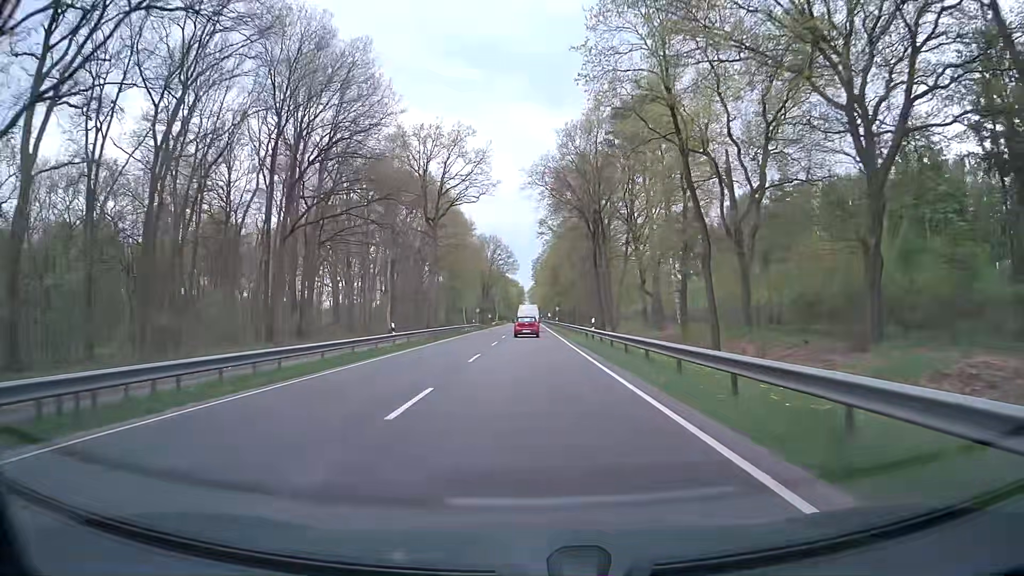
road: primary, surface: asphalt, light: Day
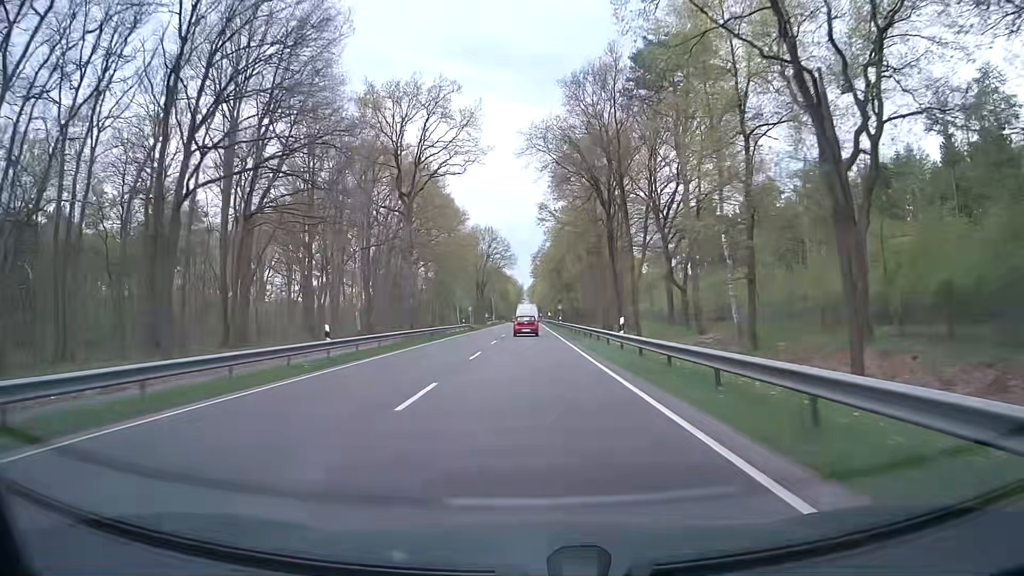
(+0.1, +11.3) m; 0°
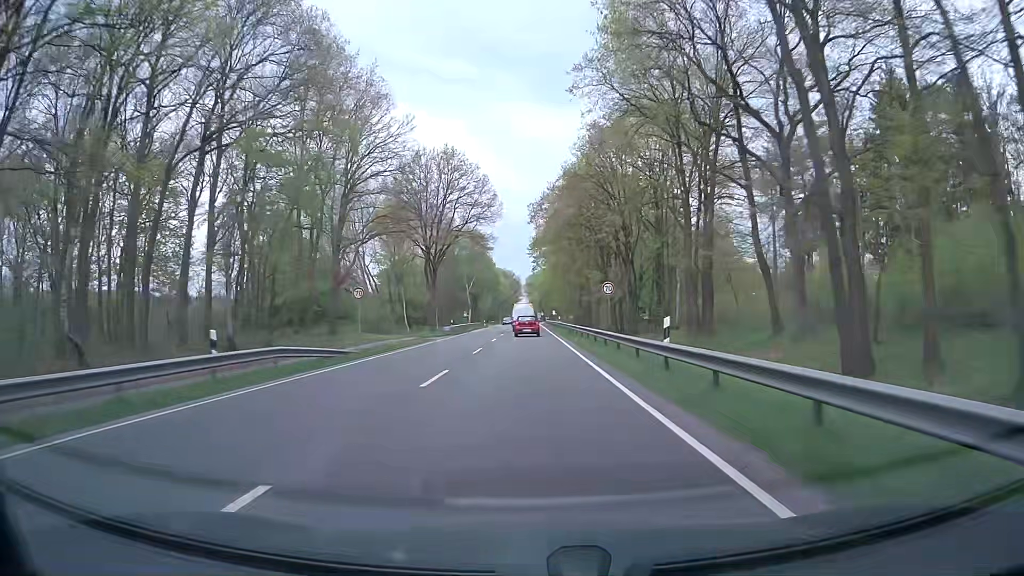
(+0.4, +56.9) m; +1°
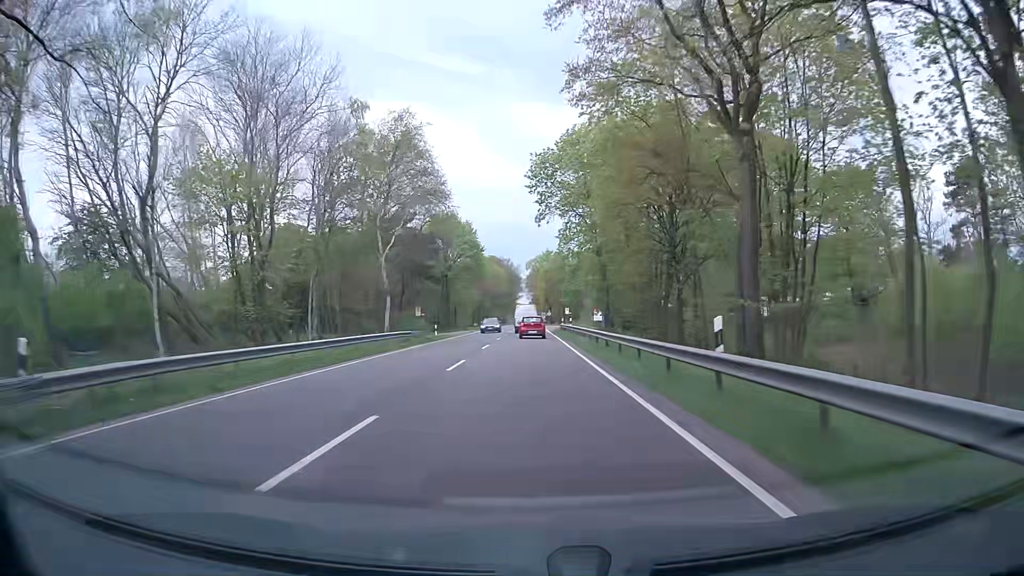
(-0.4, +56.3) m; 0°
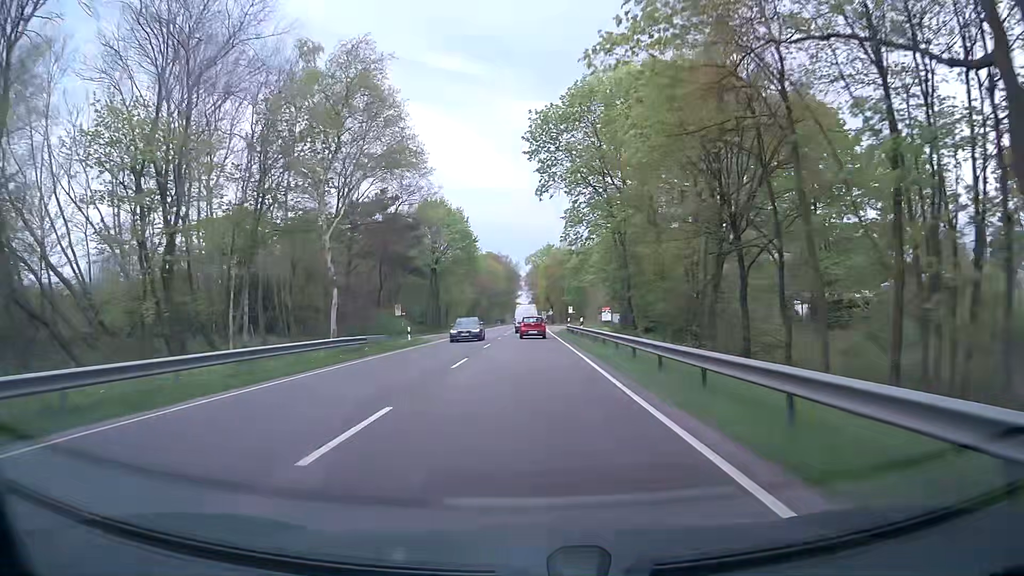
(0.0, +11.1) m; 0°
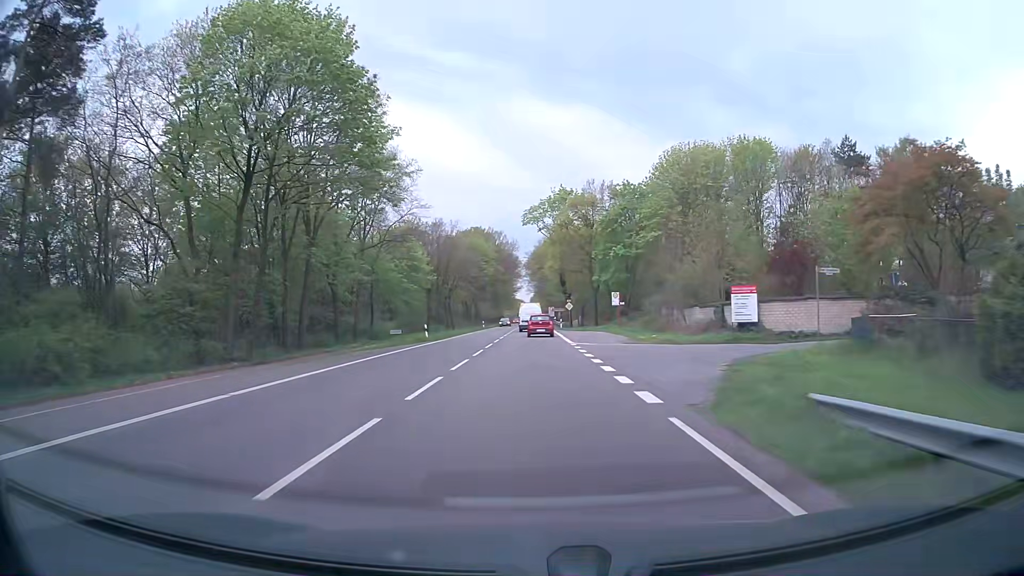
(-0.2, +54.7) m; 0°
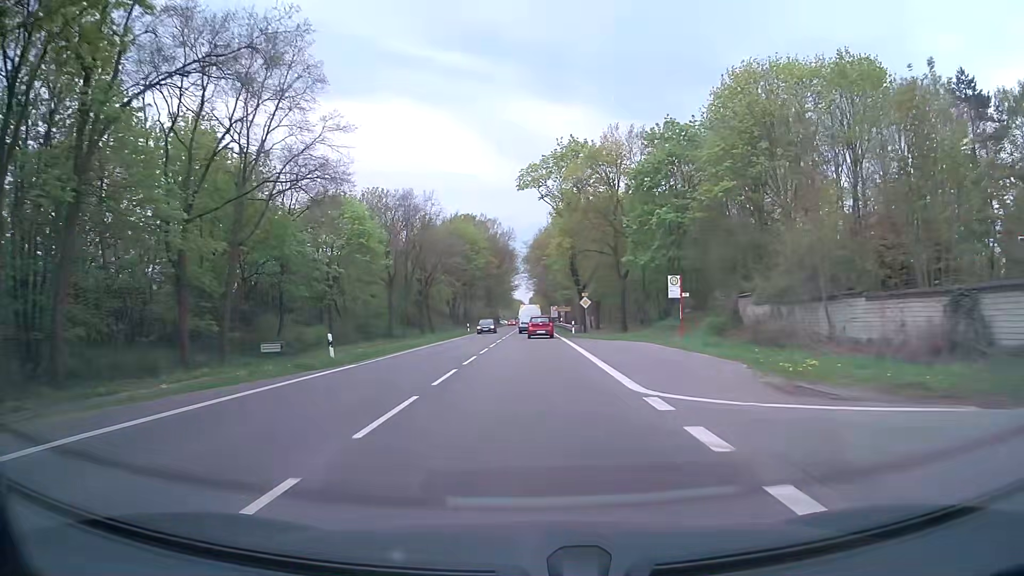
(0.0, +21.7) m; 0°
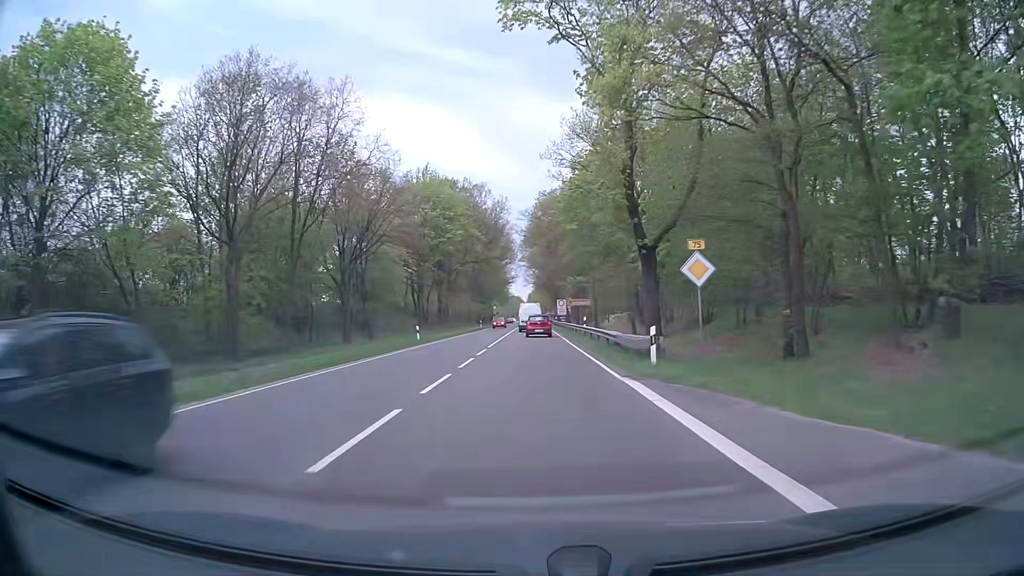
(+0.1, +32.4) m; 0°
(0, +10) (0, +20) (0, +30) (0, +40) (0, +50) (0, +60) (0, +70) (0, +80) (0, +90) (0, +100) m
